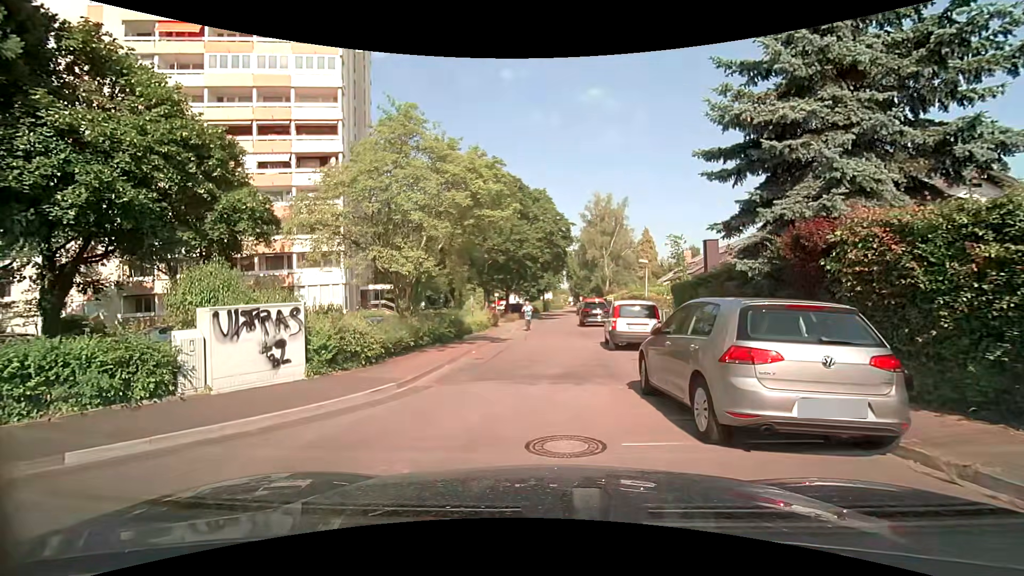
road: residential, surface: asphalt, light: Day
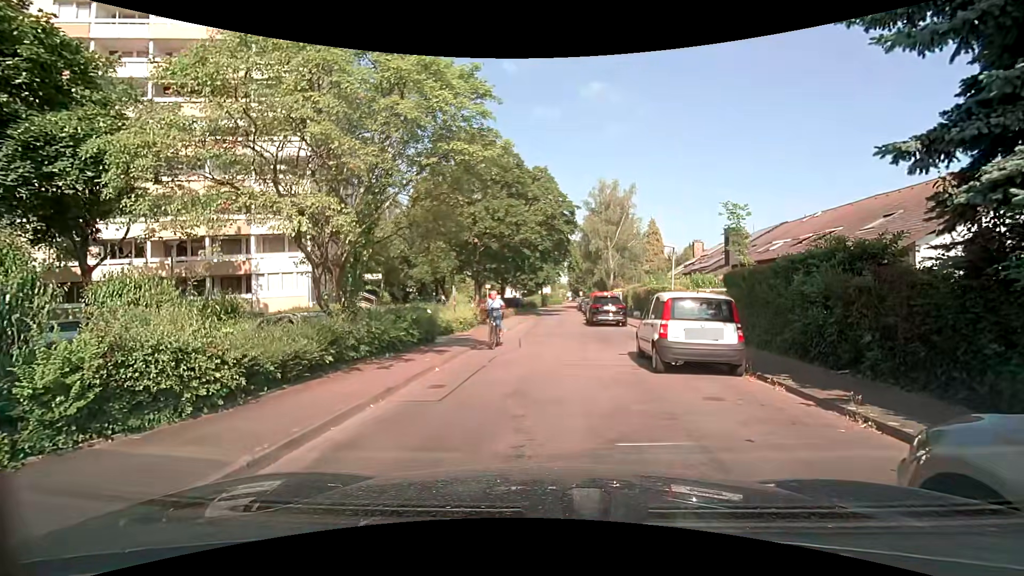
(0.0, +5.5) m; +1°
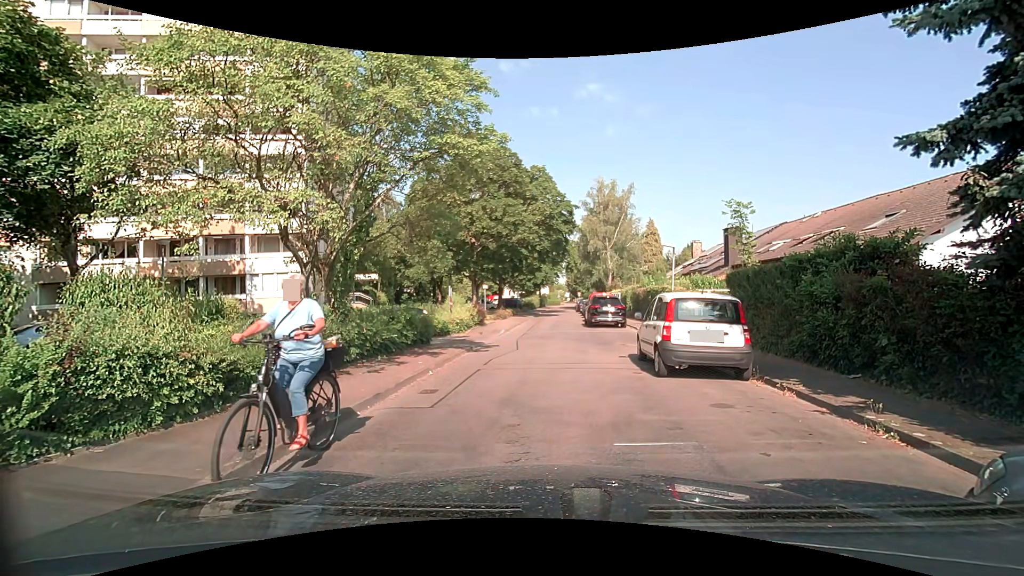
(0.0, +0.4) m; 0°
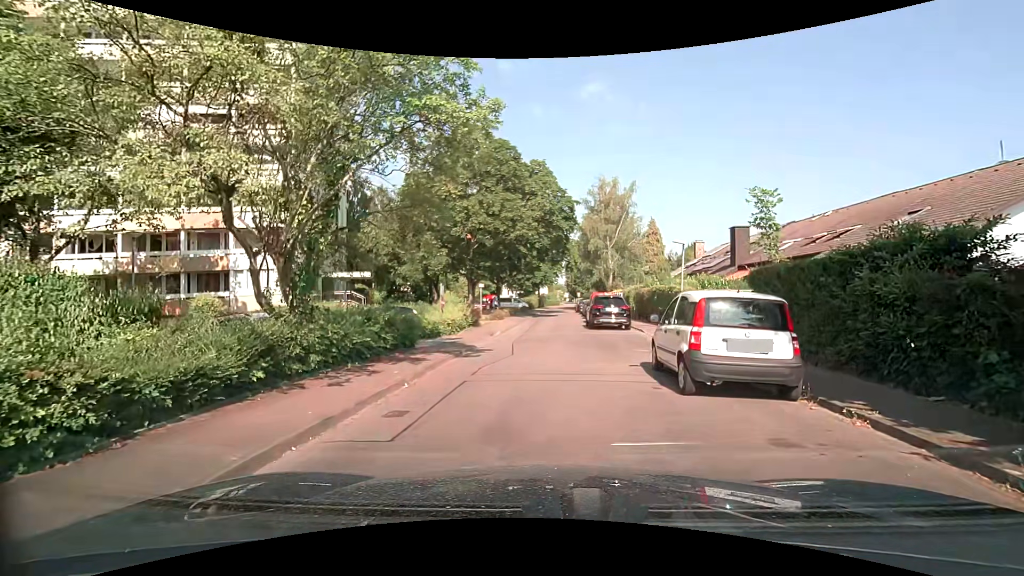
(0.0, +1.8) m; +1°
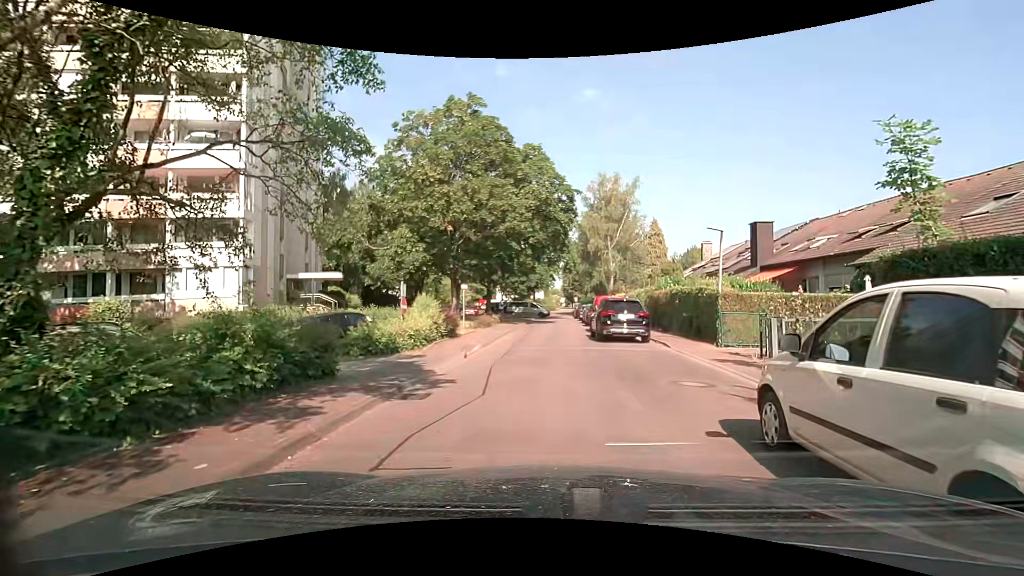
(0.0, +5.2) m; 0°
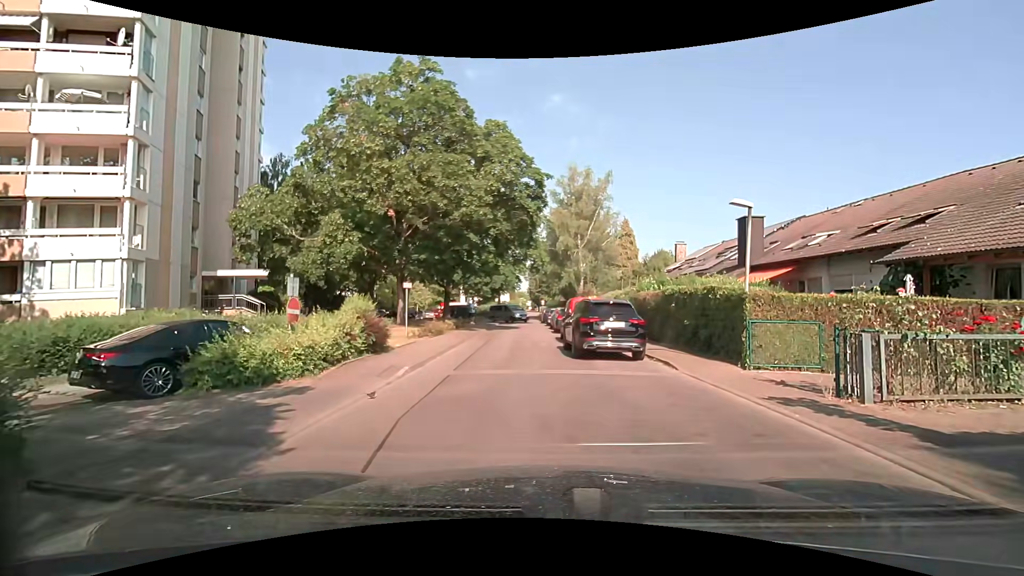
(+0.1, +4.8) m; +3°
